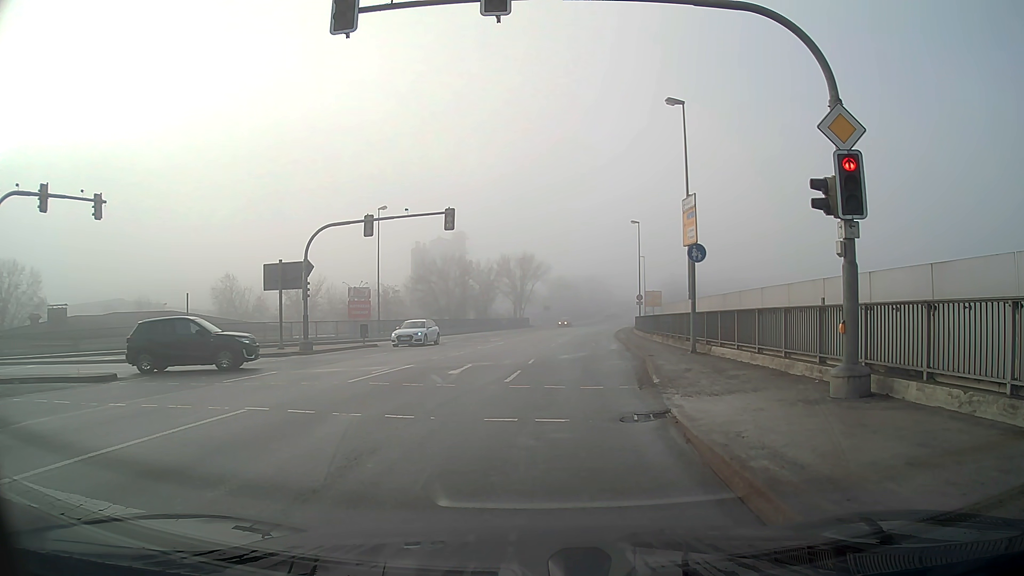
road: primary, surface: asphalt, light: Day
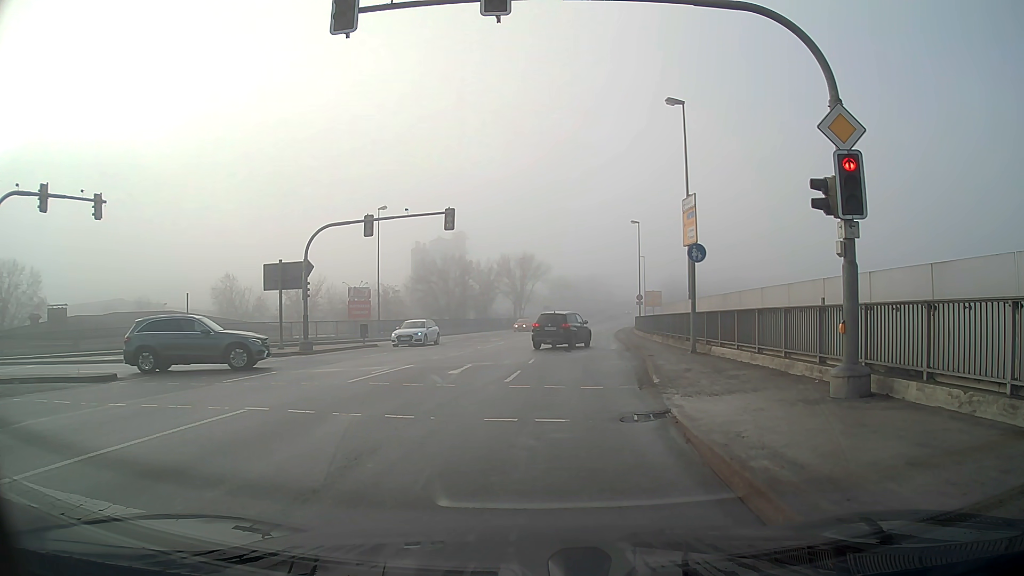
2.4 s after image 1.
(0.0, 0.0) m; 0°
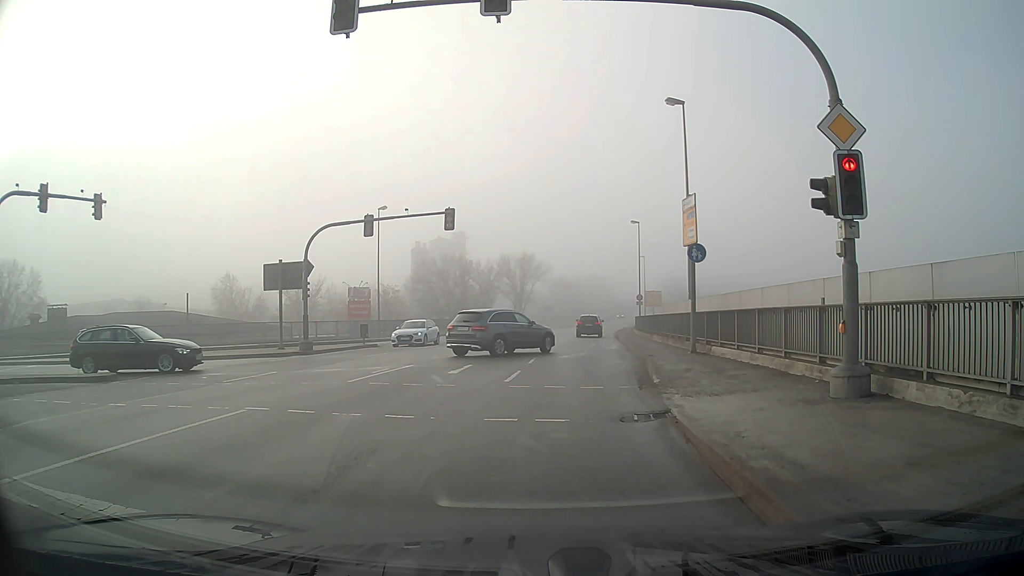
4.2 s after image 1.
(0.0, 0.0) m; 0°
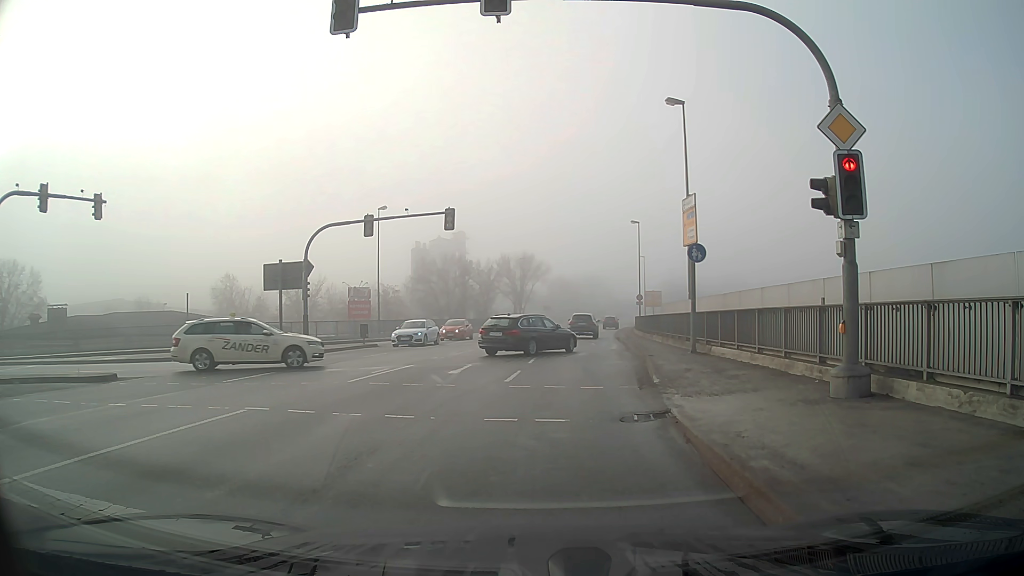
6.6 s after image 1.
(0.0, 0.0) m; 0°
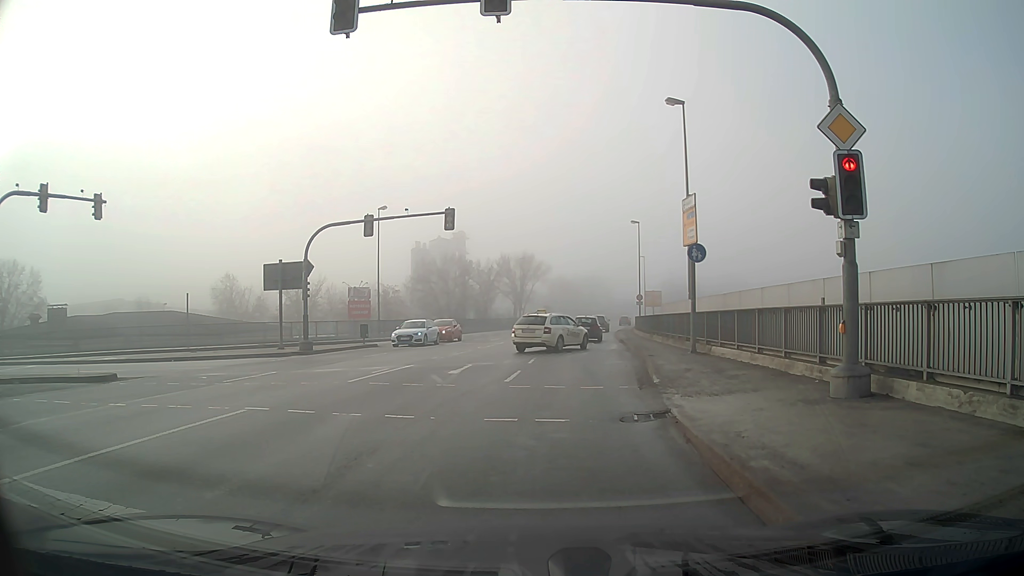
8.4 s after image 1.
(0.0, 0.0) m; 0°
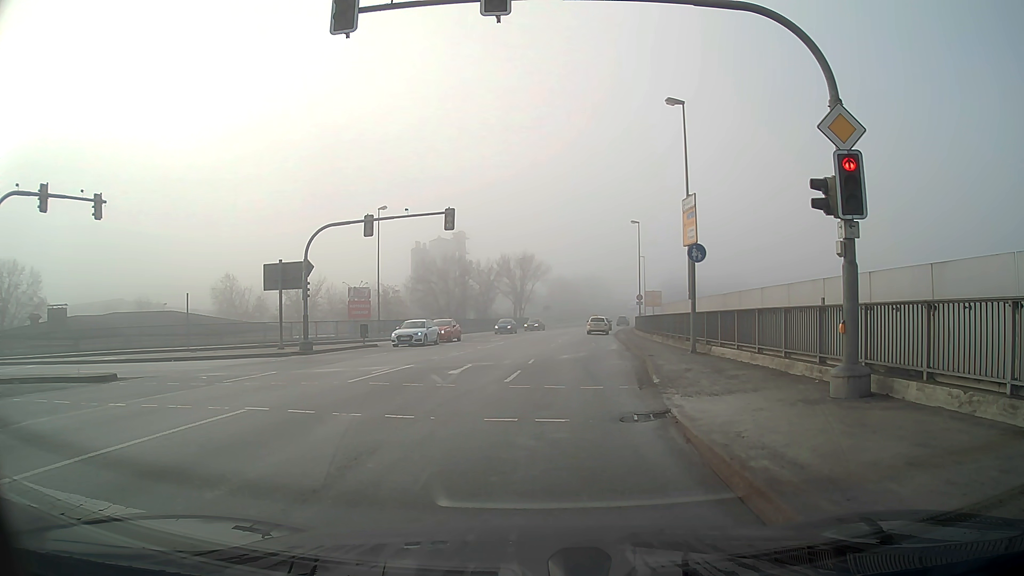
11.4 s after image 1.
(0.0, 0.0) m; 0°
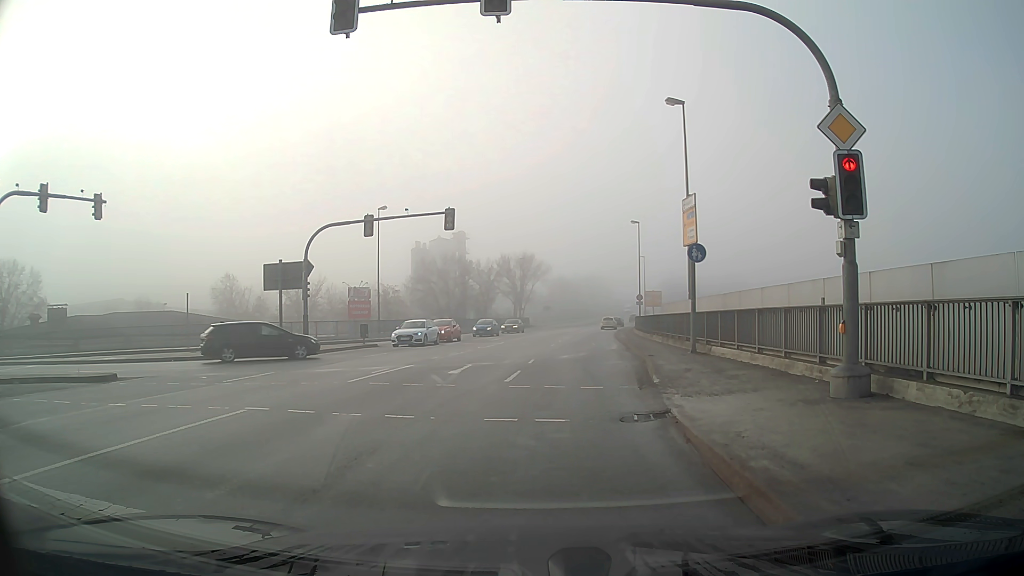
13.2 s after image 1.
(0.0, 0.0) m; 0°
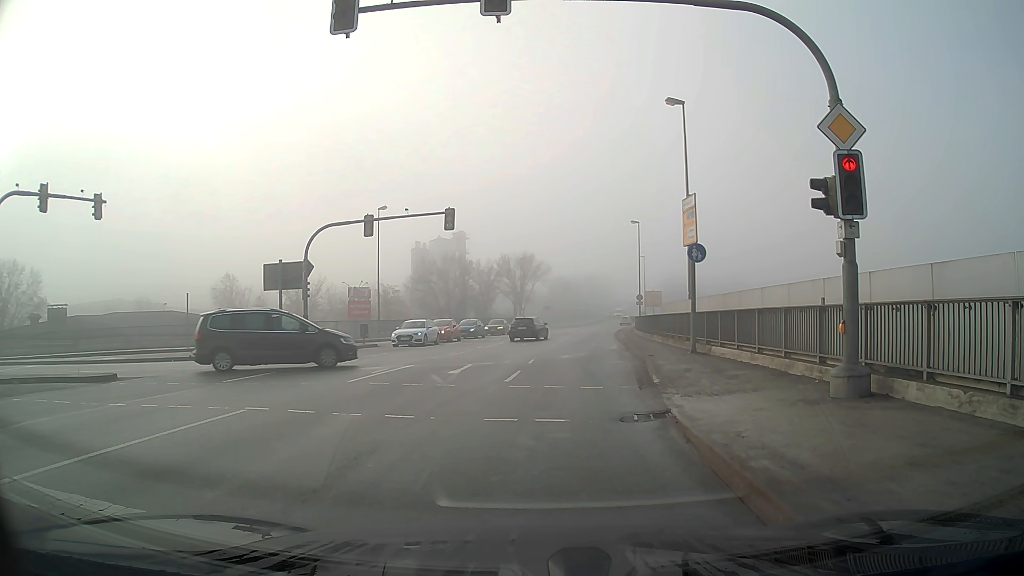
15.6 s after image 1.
(0.0, 0.0) m; 0°
(0, +10) (+1, +20) (+2, +30) (+3, +40) (+5, +50) (+6, +60) (+8, +70) (+9, +79) (+11, +89) (+13, +99) m
